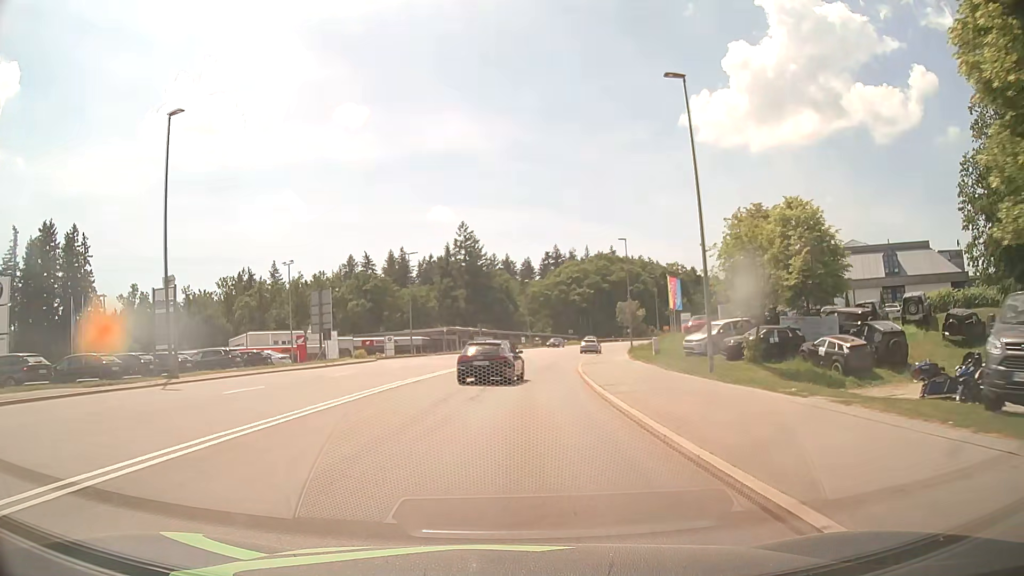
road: secondary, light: Day
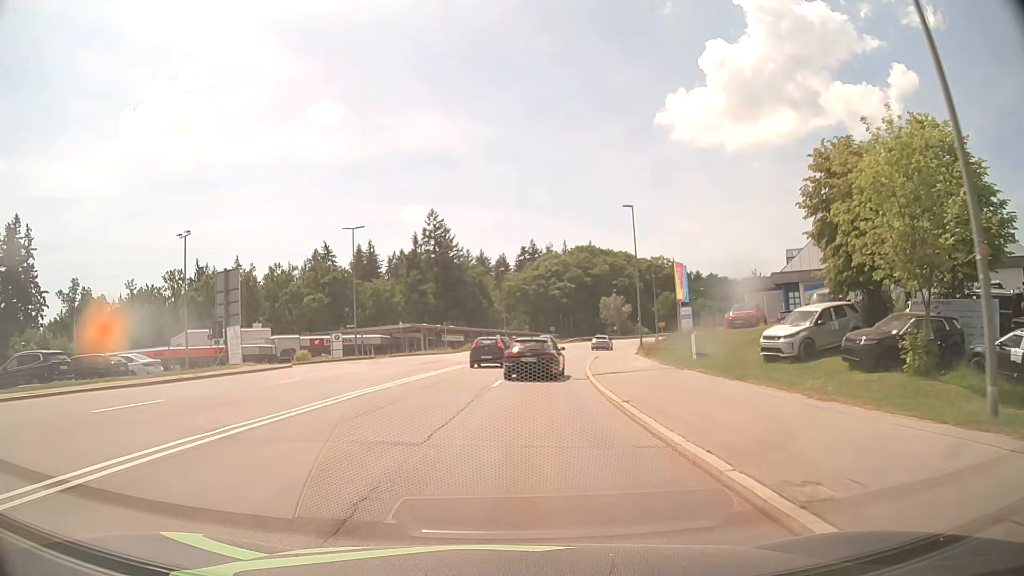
(+0.2, +14.8) m; +2°
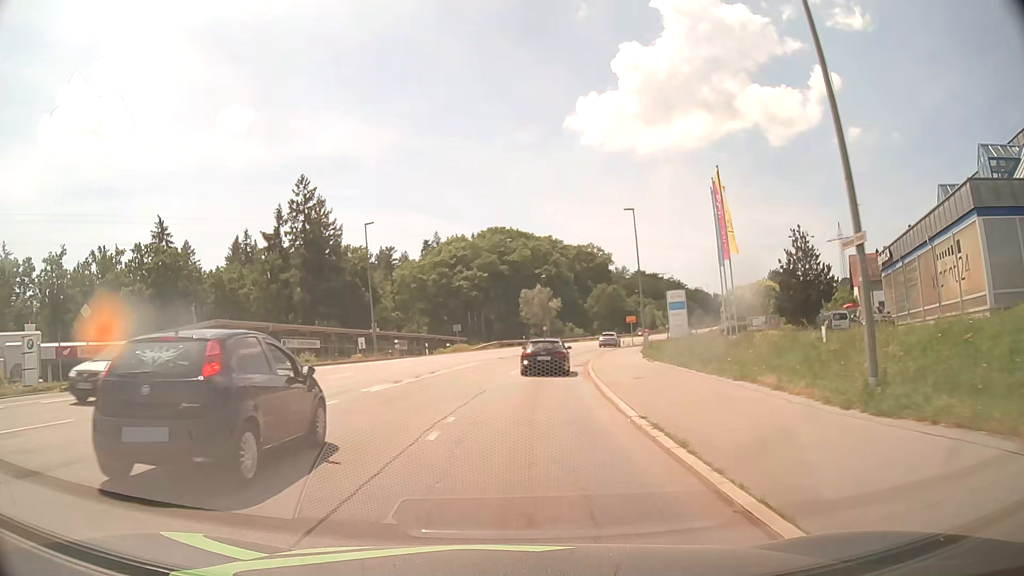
(+2.7, +37.9) m; +8°
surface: asphalt
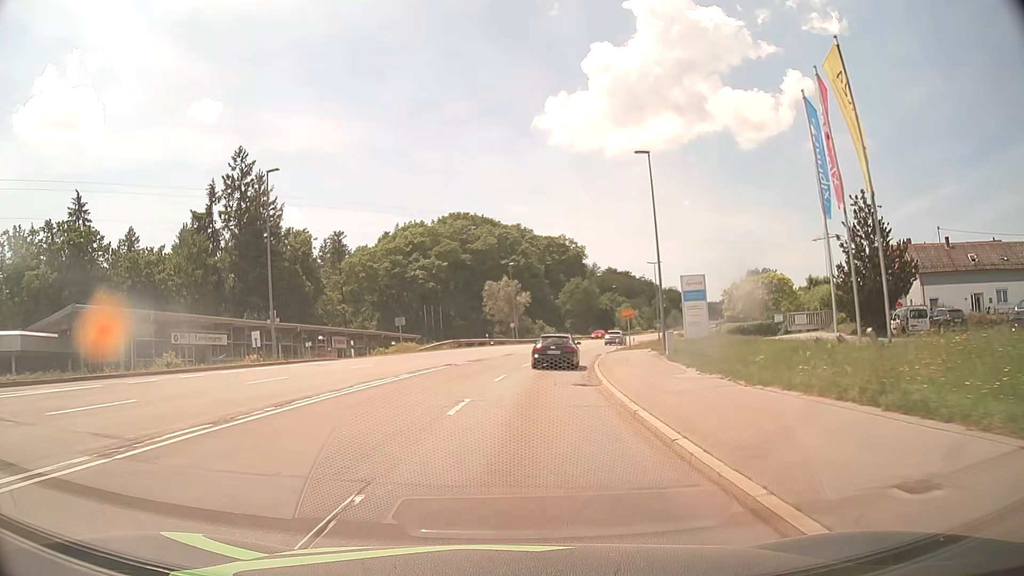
(+0.4, +15.6) m; +3°
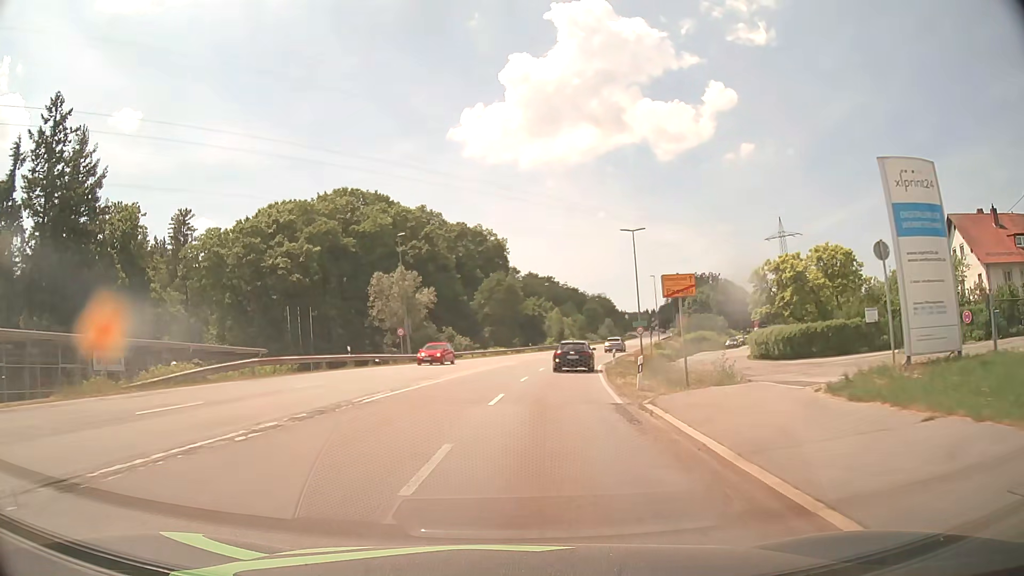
(+1.9, +31.9) m; +7°
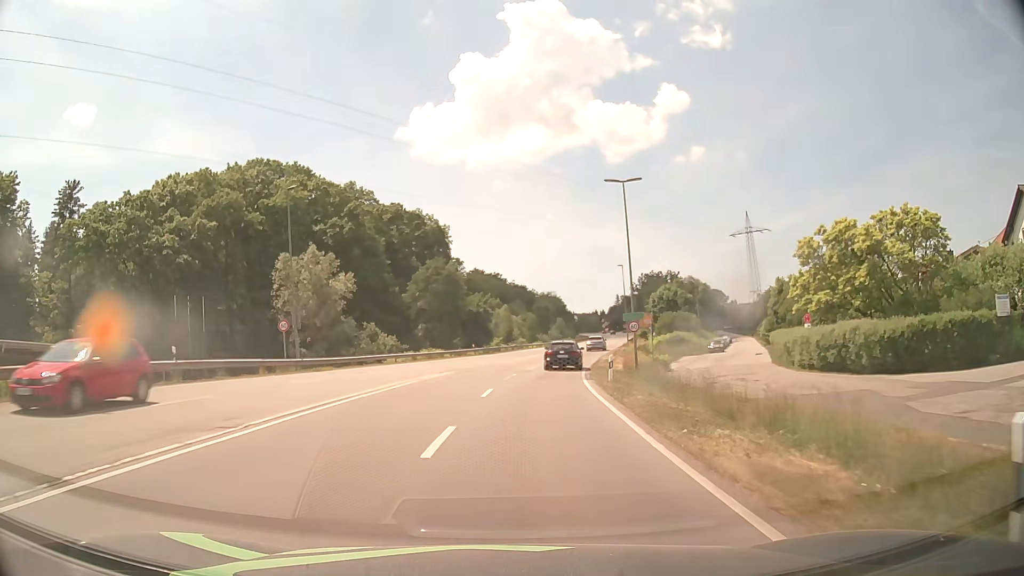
(+0.7, +16.2) m; +5°
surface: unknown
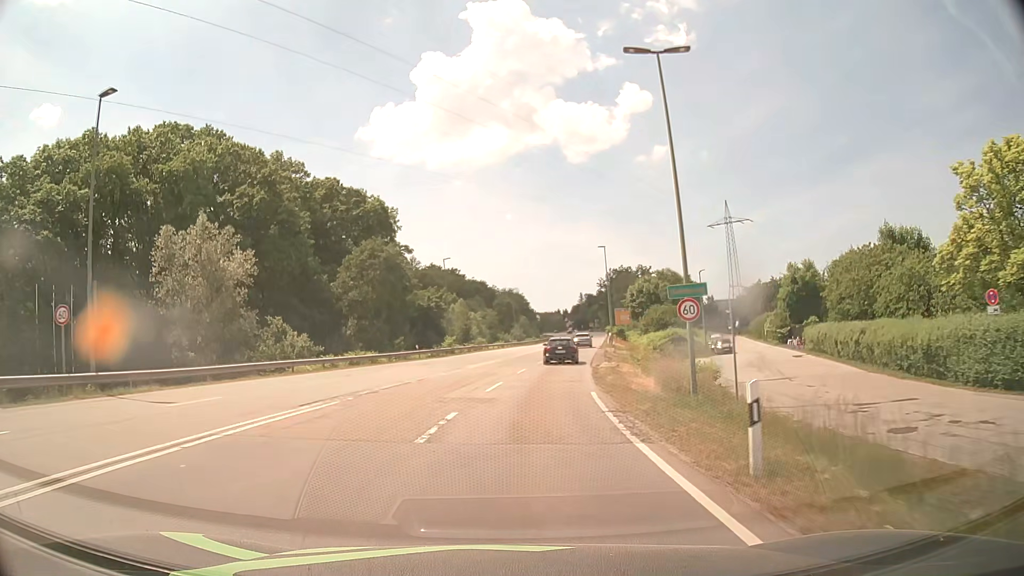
(+0.4, +16.4) m; +3°
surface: asphalt
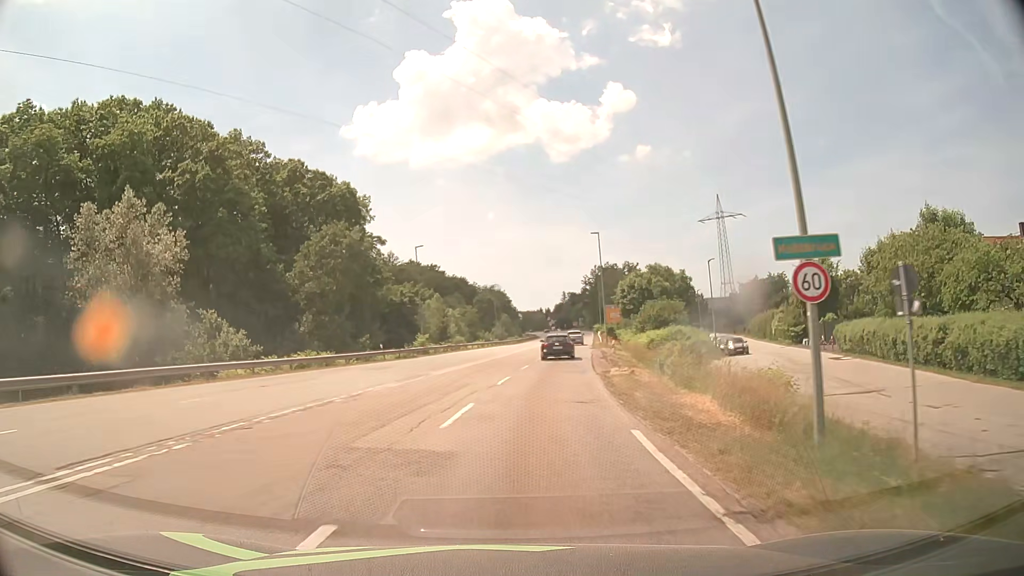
(+0.1, +8.3) m; +2°
(0, +10) (+1, +20) (+2, +30) (+3, +40) (+4, +50) (+5, +60) (+7, +70) (+8, +80) (+9, +89) (+10, +99) m
